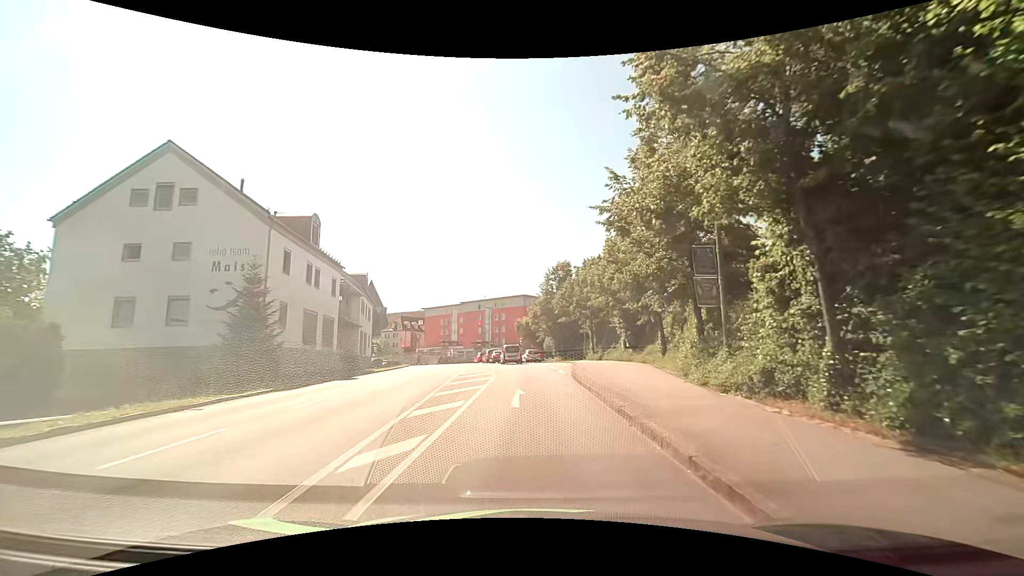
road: tertiary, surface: asphalt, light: Day
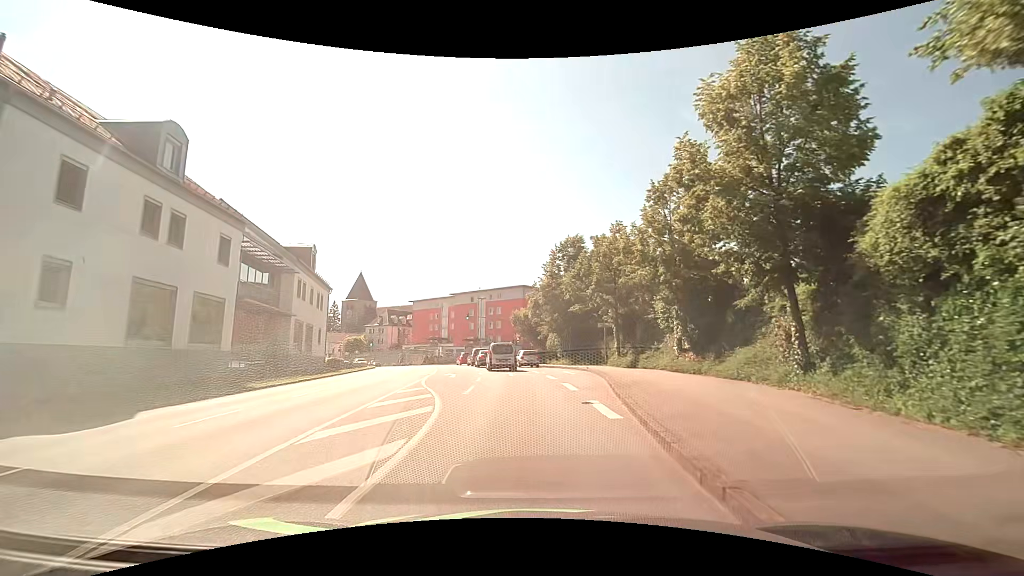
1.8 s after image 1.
(-0.2, +14.6) m; 0°
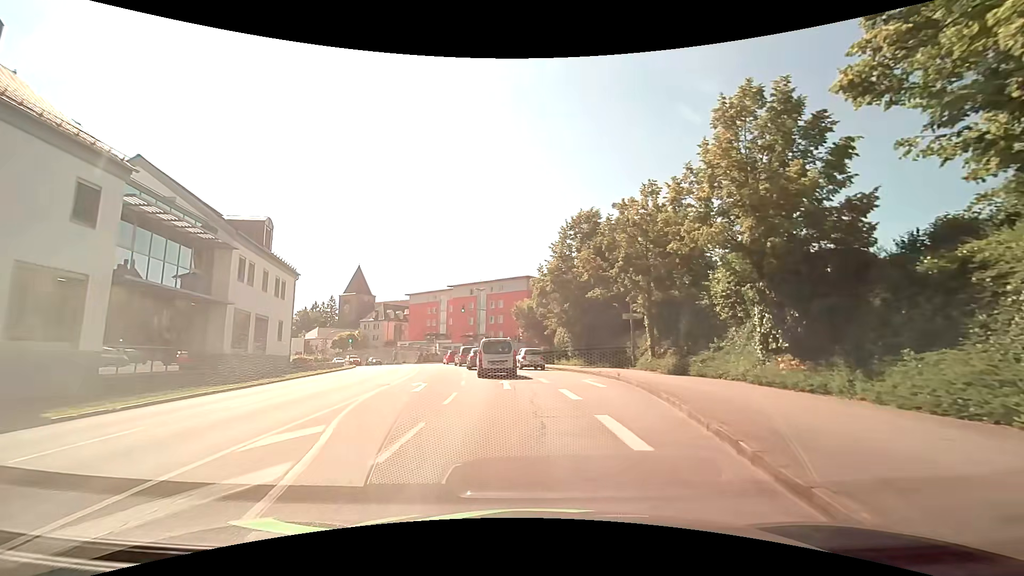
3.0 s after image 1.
(-0.1, +8.5) m; -1°
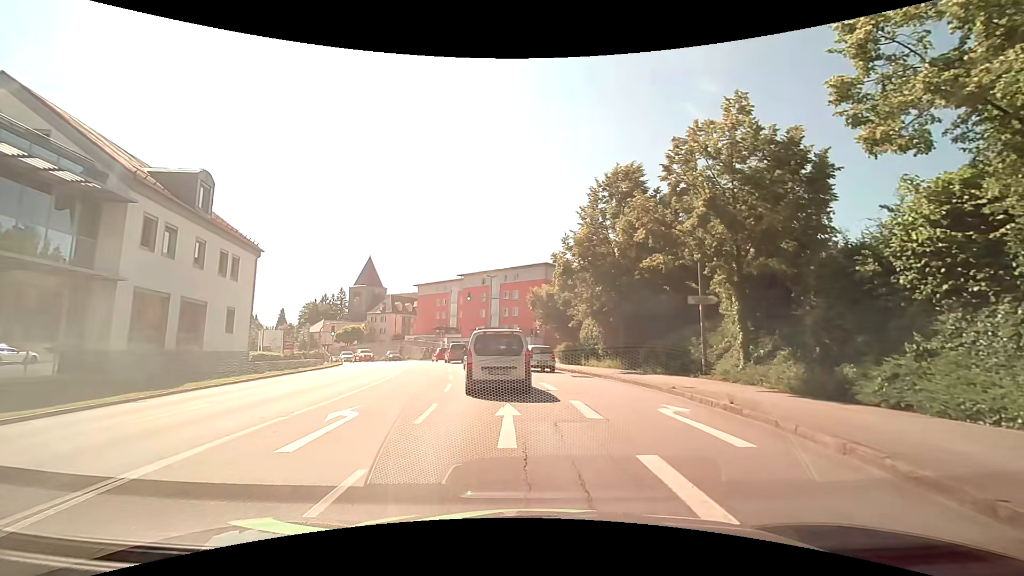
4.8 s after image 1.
(-0.2, +9.0) m; -3°
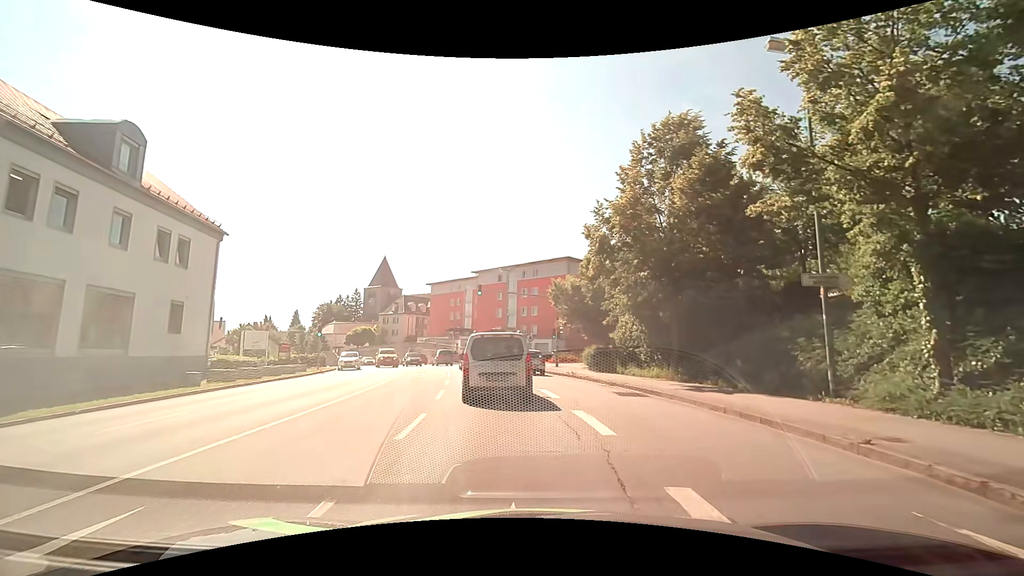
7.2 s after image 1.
(0.0, +6.9) m; -1°
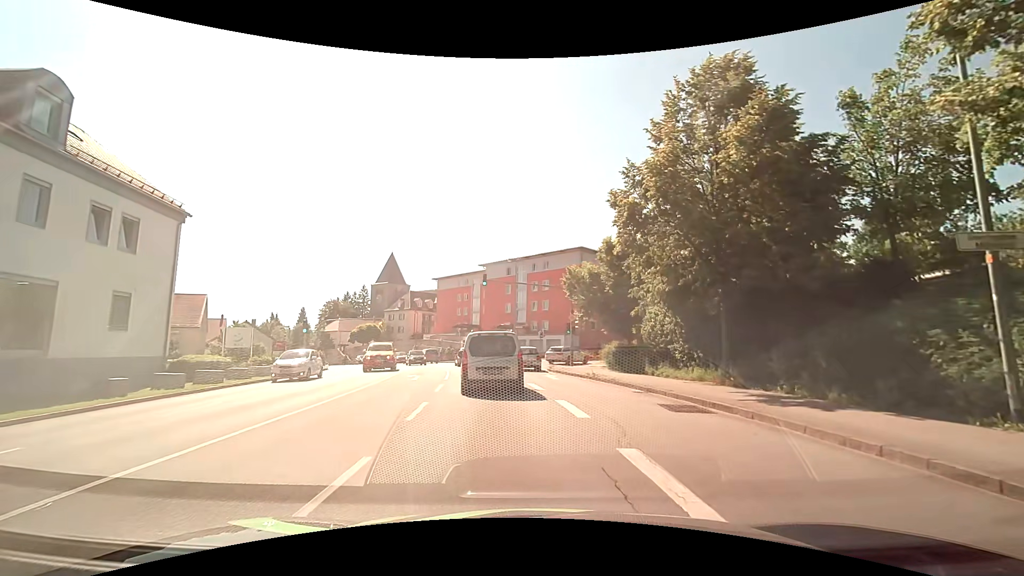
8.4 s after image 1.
(-0.1, +4.5) m; -3°
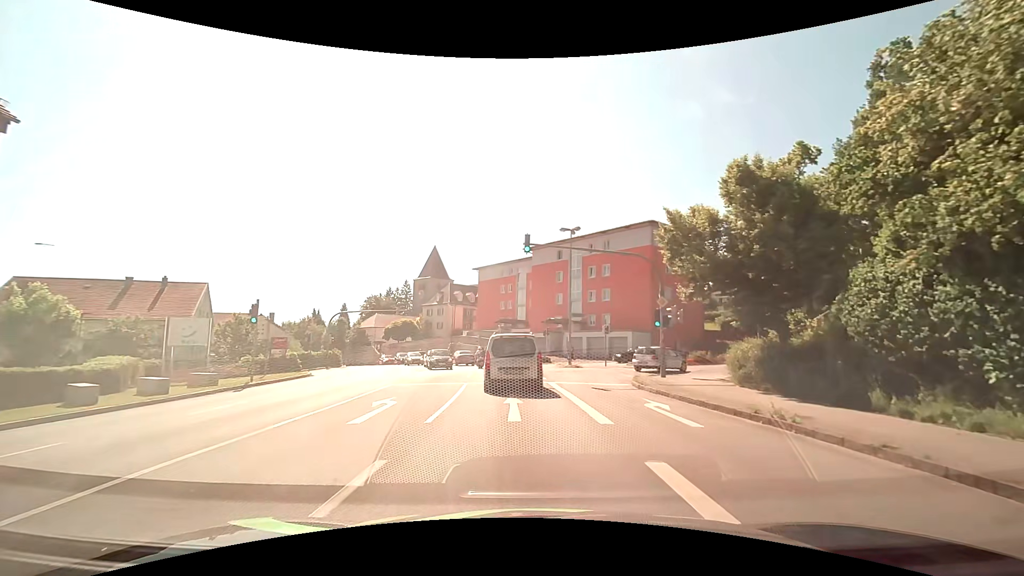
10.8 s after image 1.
(-0.4, +12.7) m; -4°
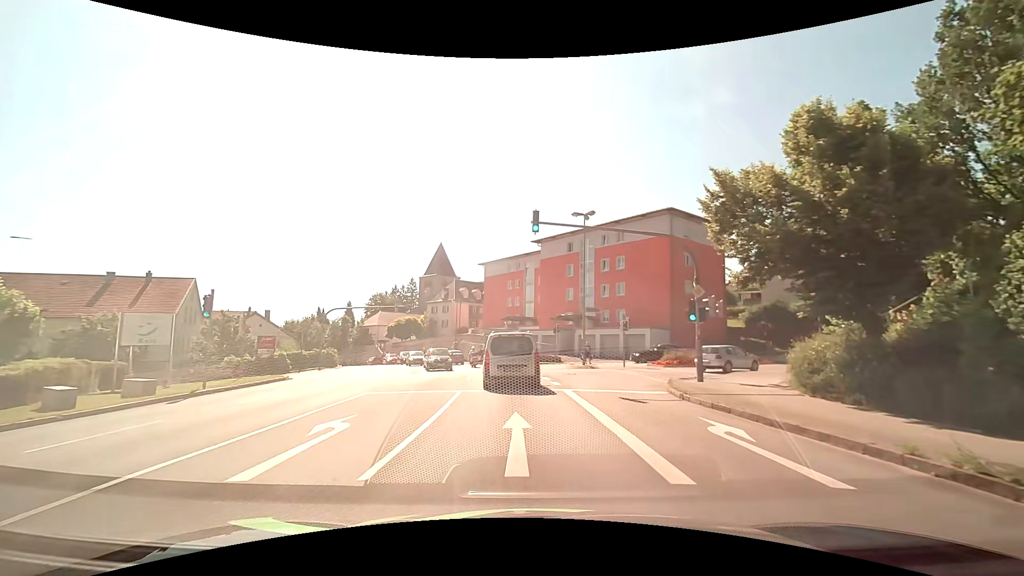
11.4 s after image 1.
(0.0, +3.9) m; 0°
(0, +10) (-1, +20) (-2, +30) (-4, +40) (-8, +49) (-11, +58) (-16, +67) (-20, +76) (-25, +85) (-31, +93) m
